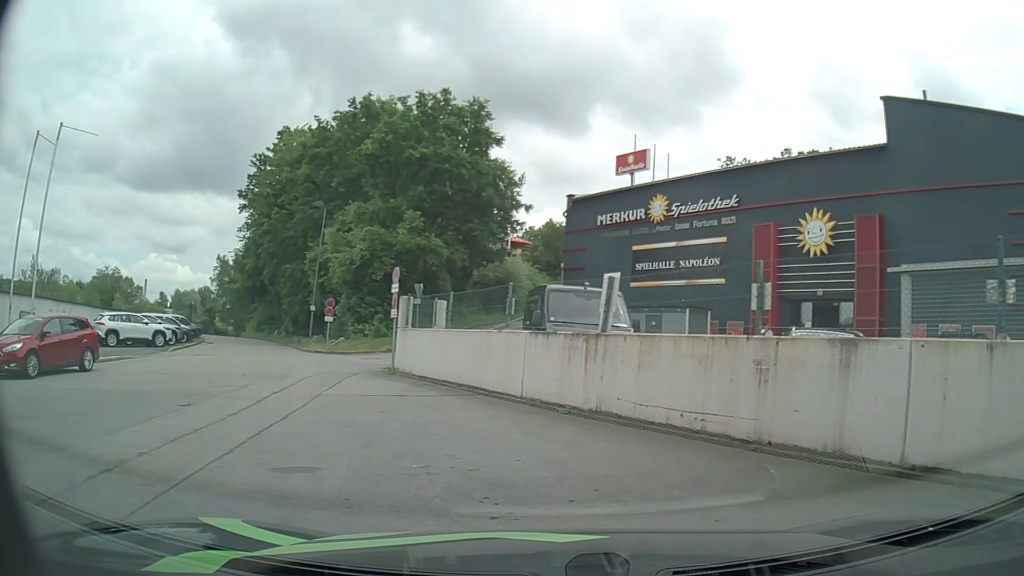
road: service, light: Day
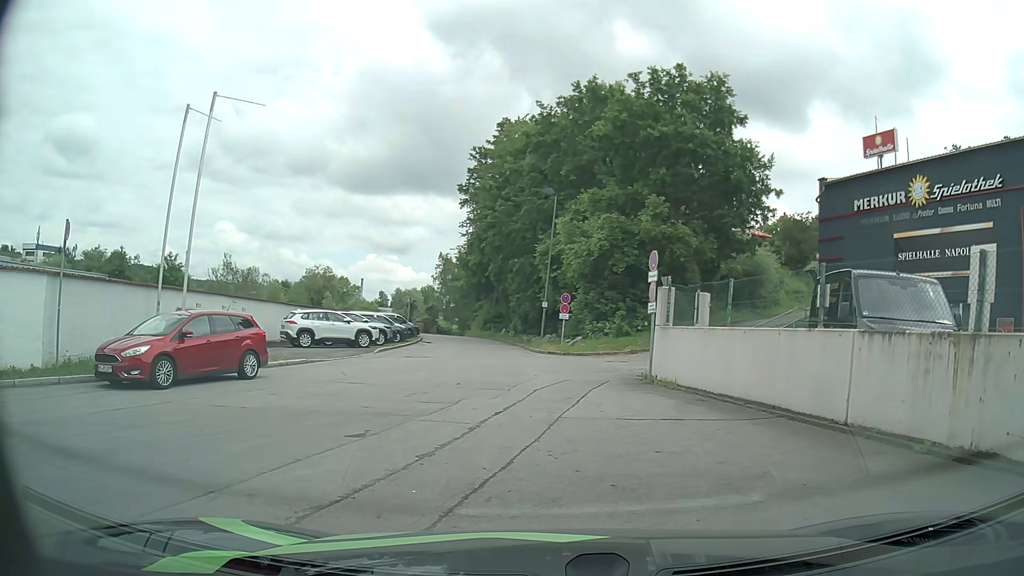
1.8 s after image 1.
(-0.7, +3.5) m; -21°
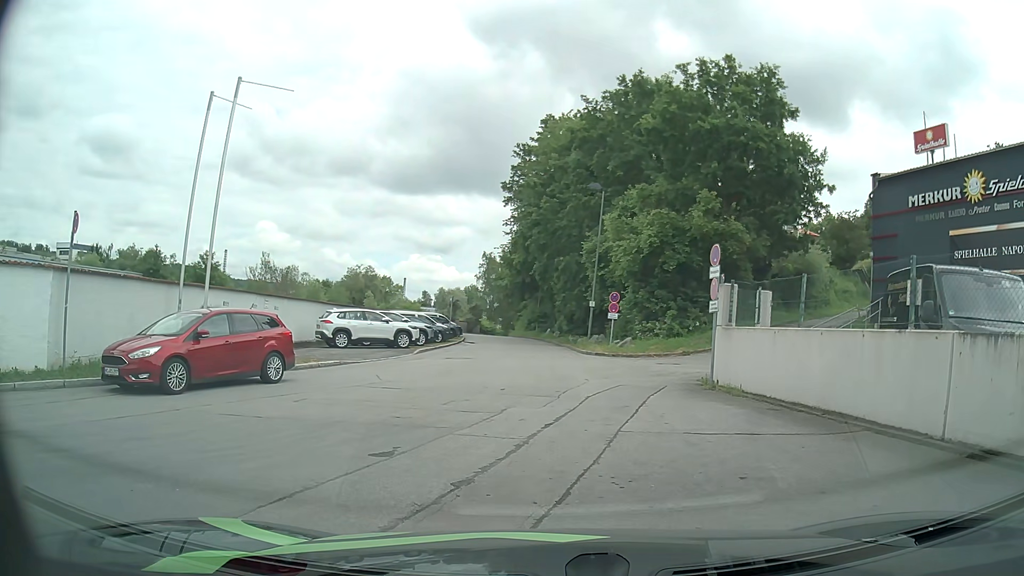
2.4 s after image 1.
(0.0, +1.2) m; -3°
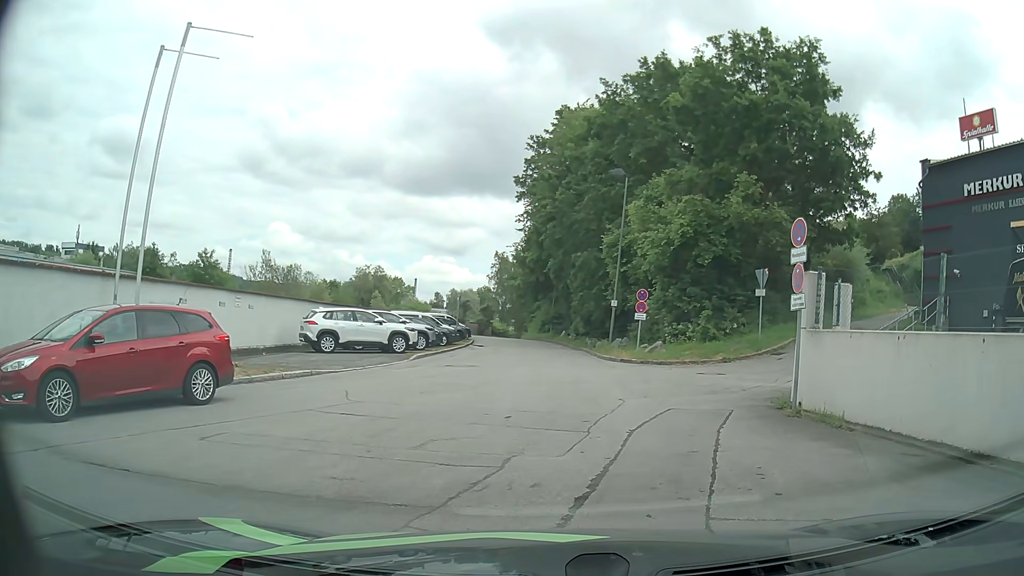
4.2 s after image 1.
(-0.1, +3.7) m; -2°
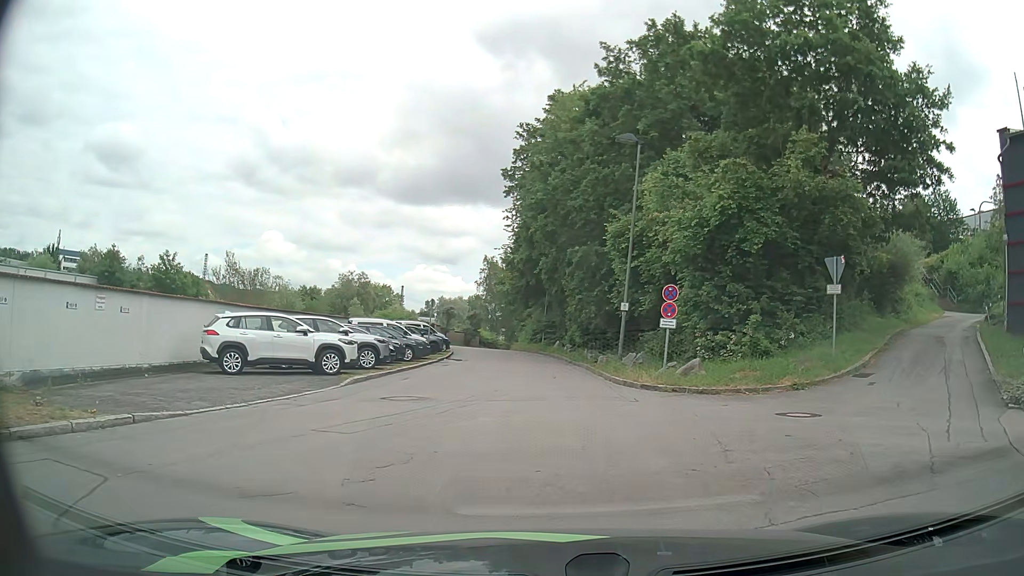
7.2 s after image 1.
(+0.1, +7.2) m; 0°
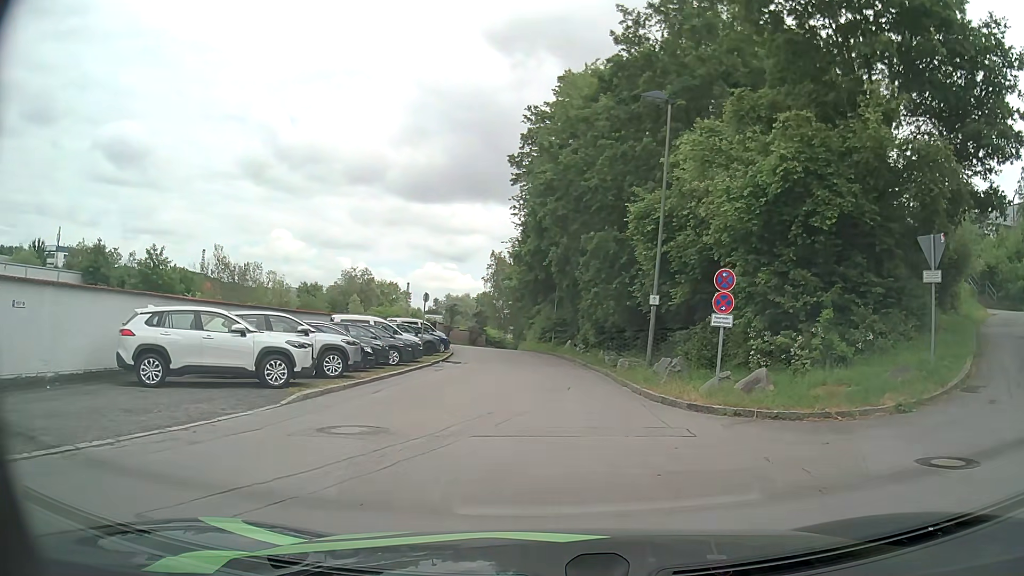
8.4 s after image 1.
(0.0, +4.5) m; 0°
